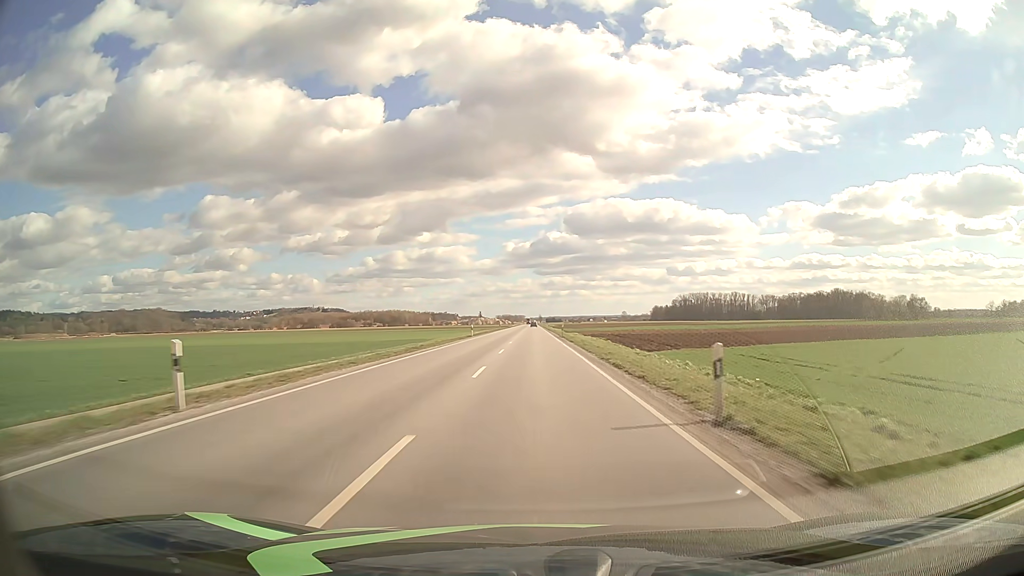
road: primary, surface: asphalt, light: Day
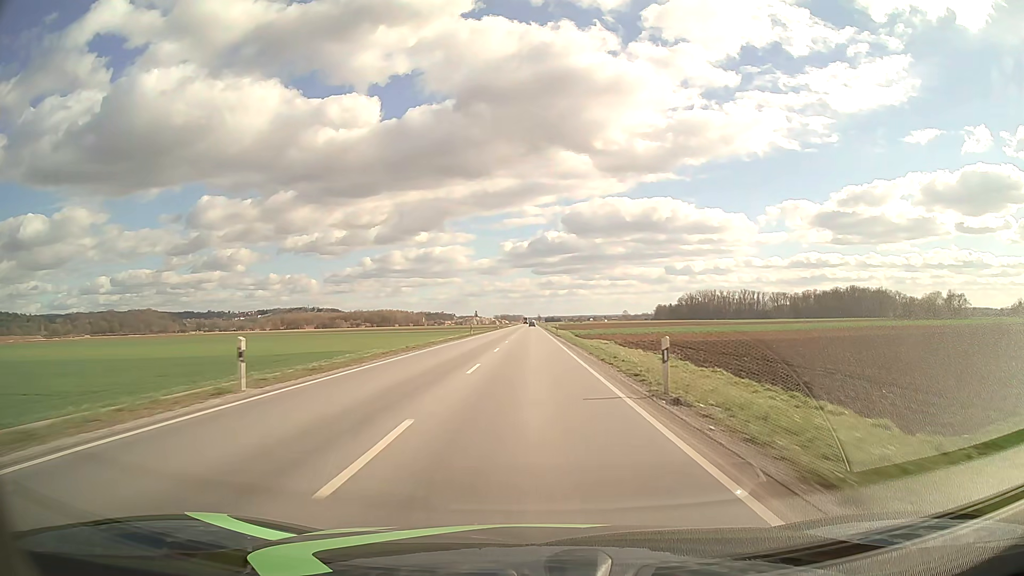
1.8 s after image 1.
(+0.2, +47.4) m; 0°
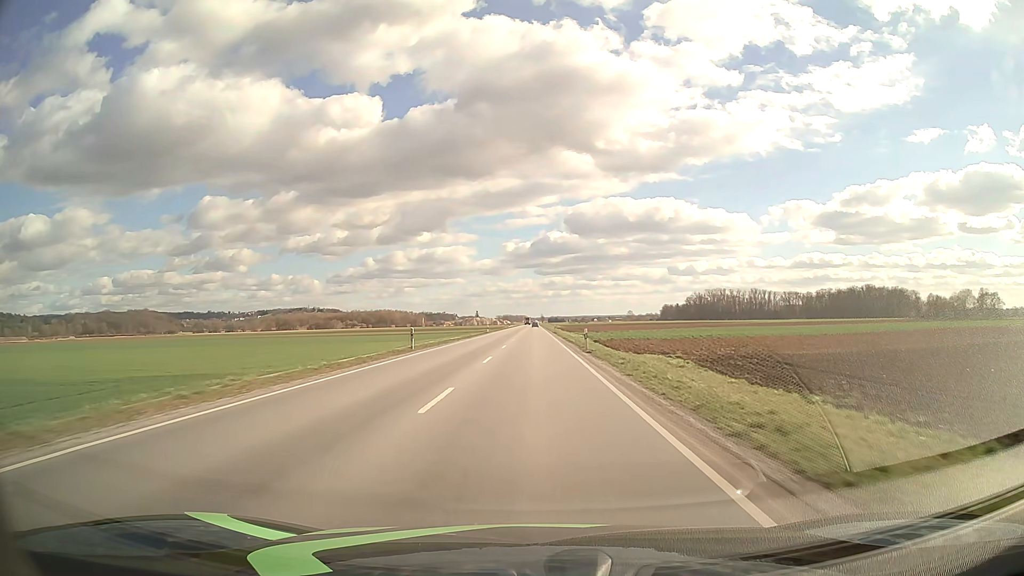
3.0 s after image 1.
(0.0, +31.6) m; 0°
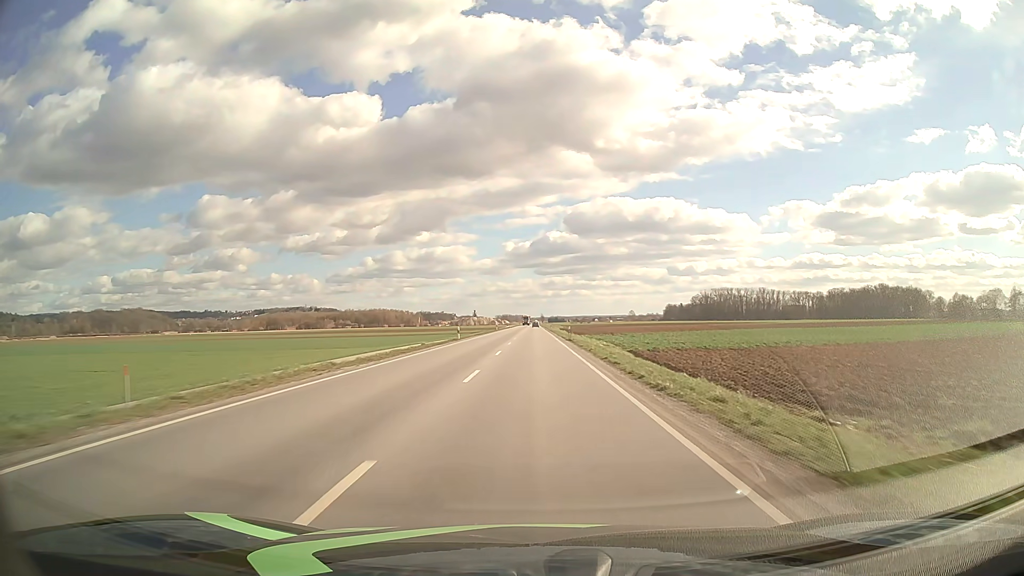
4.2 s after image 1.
(-0.1, +31.6) m; 0°
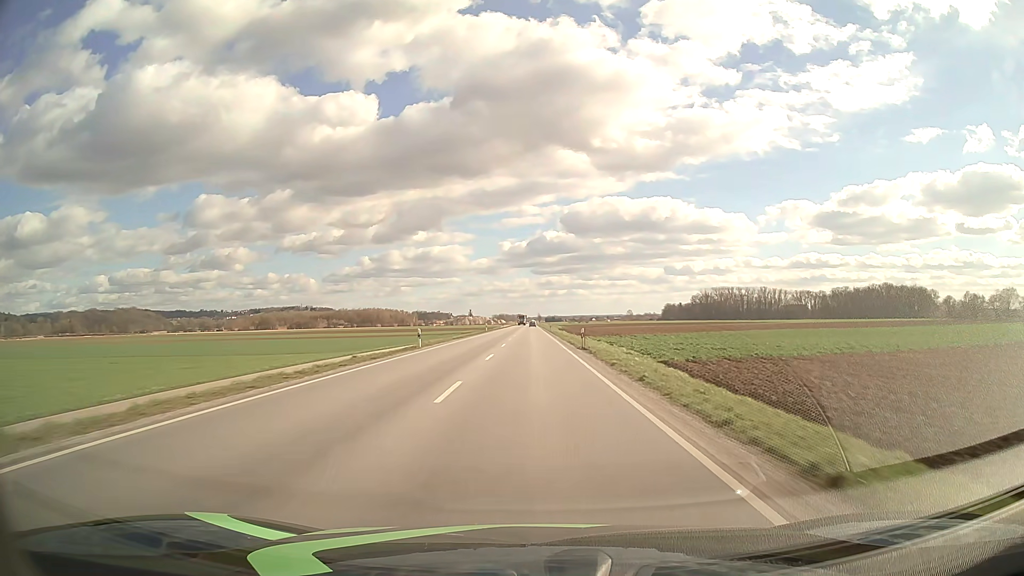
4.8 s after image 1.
(0.0, +15.8) m; 0°
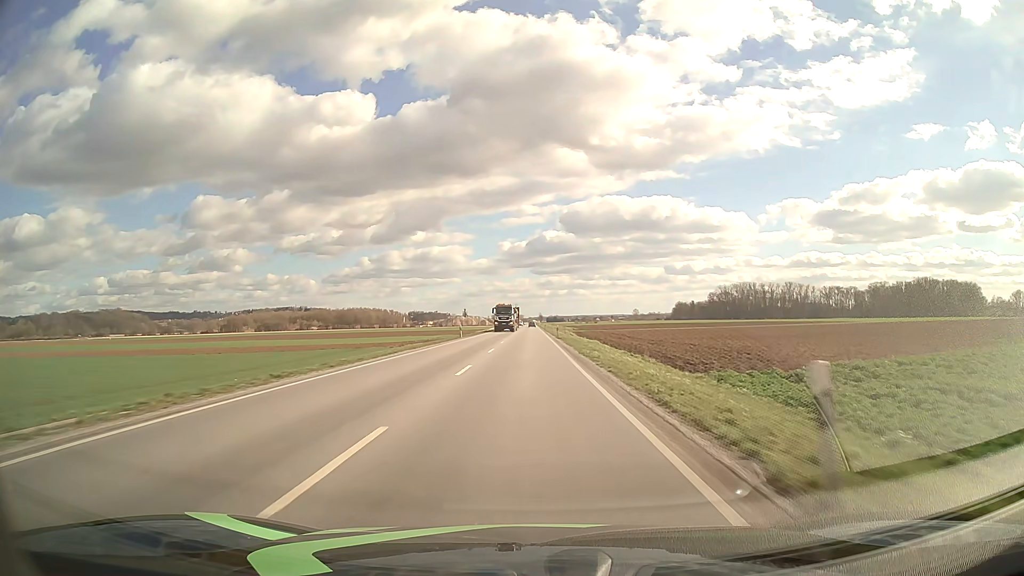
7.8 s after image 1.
(+0.1, +79.1) m; 0°
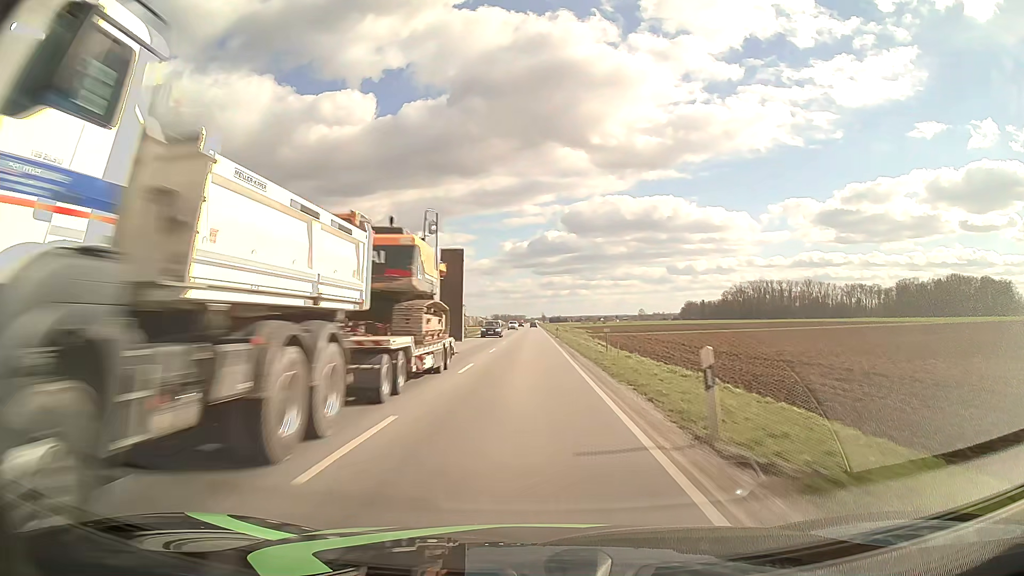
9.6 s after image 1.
(0.0, +47.5) m; 0°
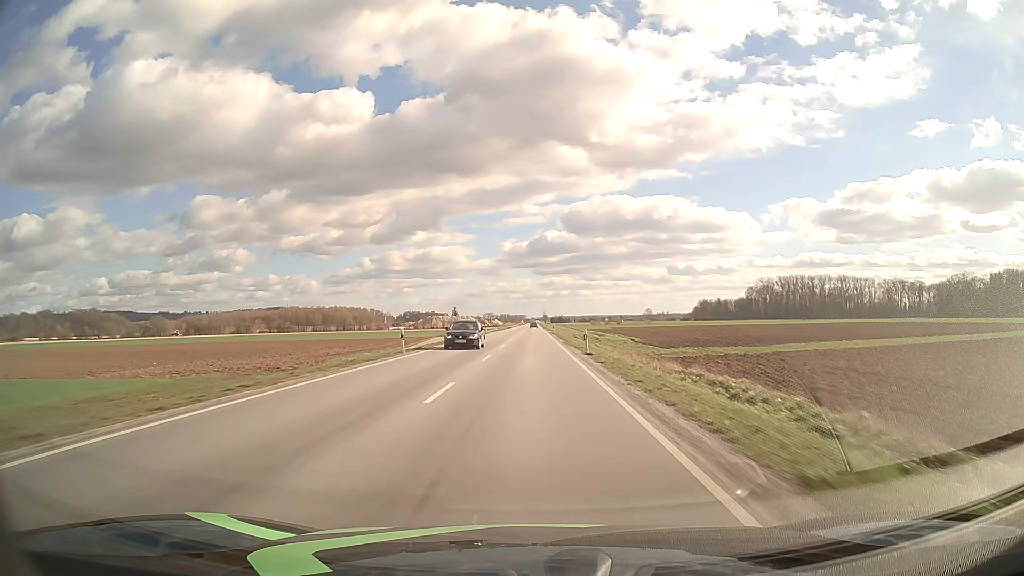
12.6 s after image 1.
(-0.2, +79.2) m; 0°
(0, +10) (0, +20) (0, +30) (0, +40) (0, +50) (0, +60) (0, +70) (0, +80) (0, +90) (0, +100) m
